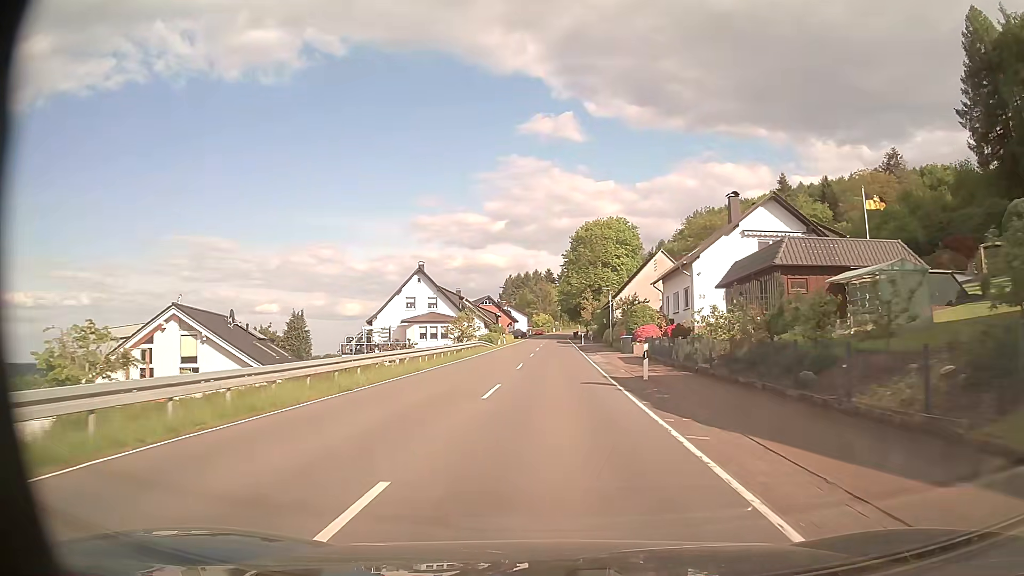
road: secondary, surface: asphalt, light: Day
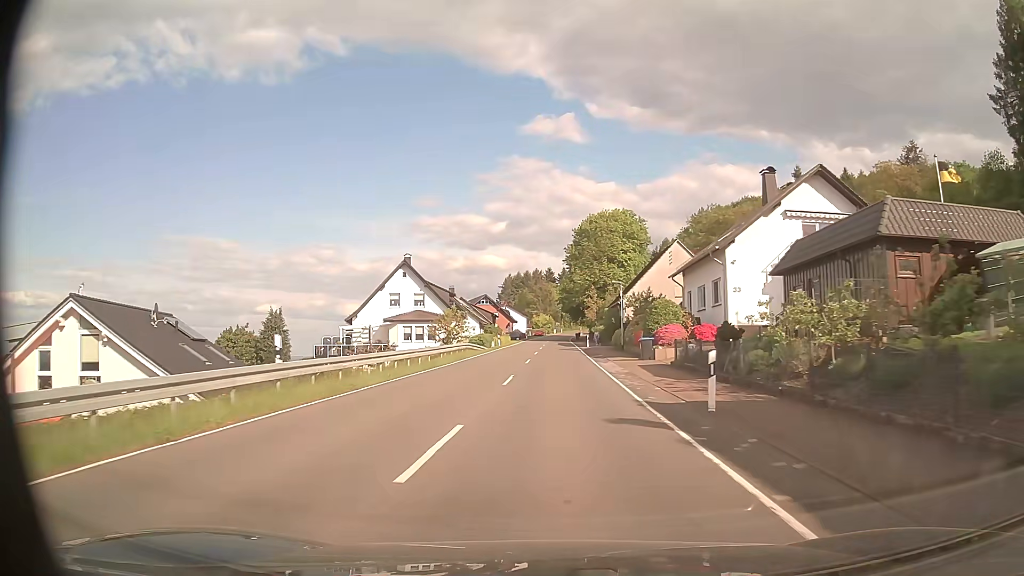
(0.0, +8.1) m; 0°
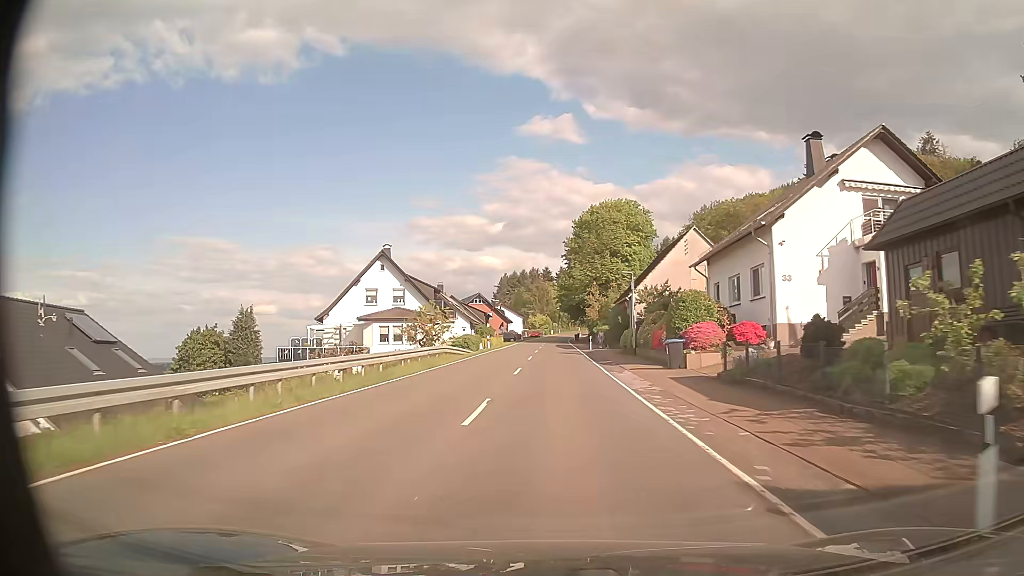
(0.0, +8.1) m; 0°
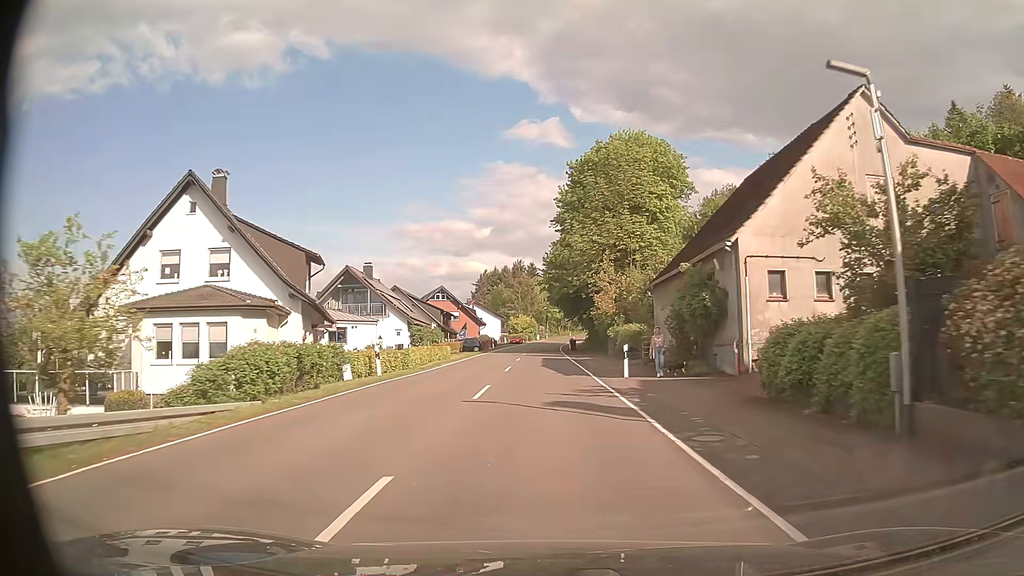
(+0.3, +31.9) m; +1°
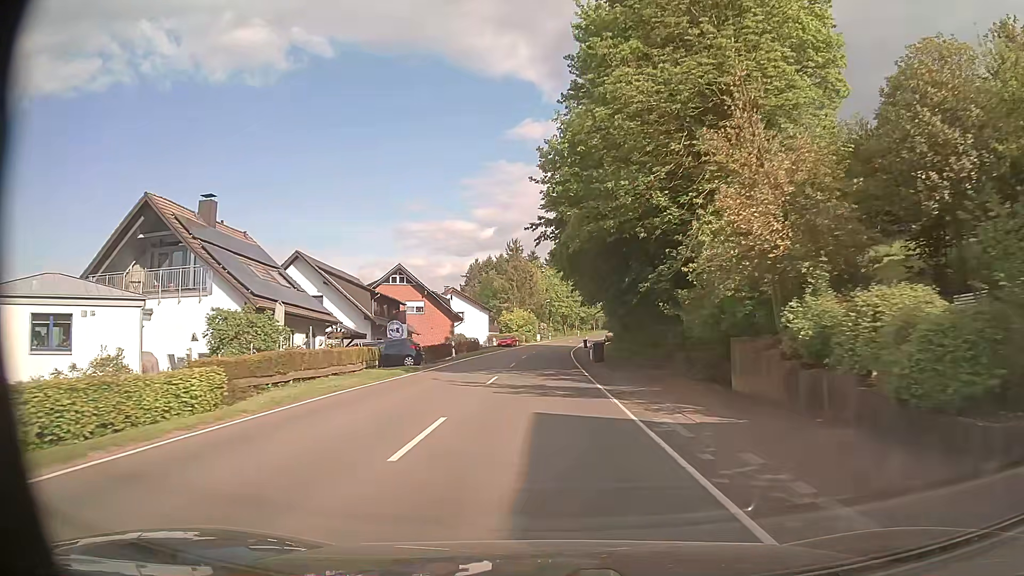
(0.0, +31.5) m; 0°
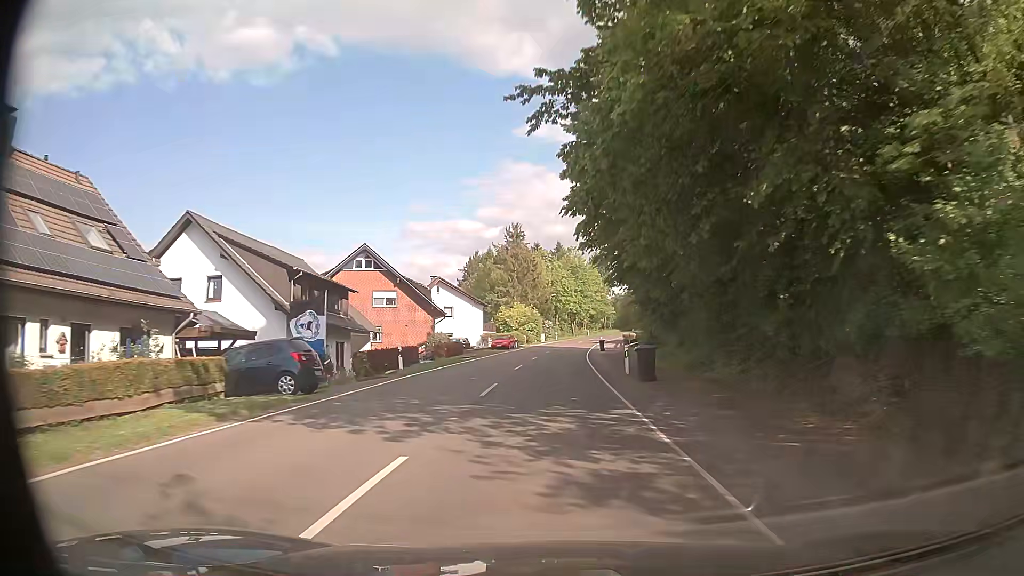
(-0.1, +15.8) m; -2°
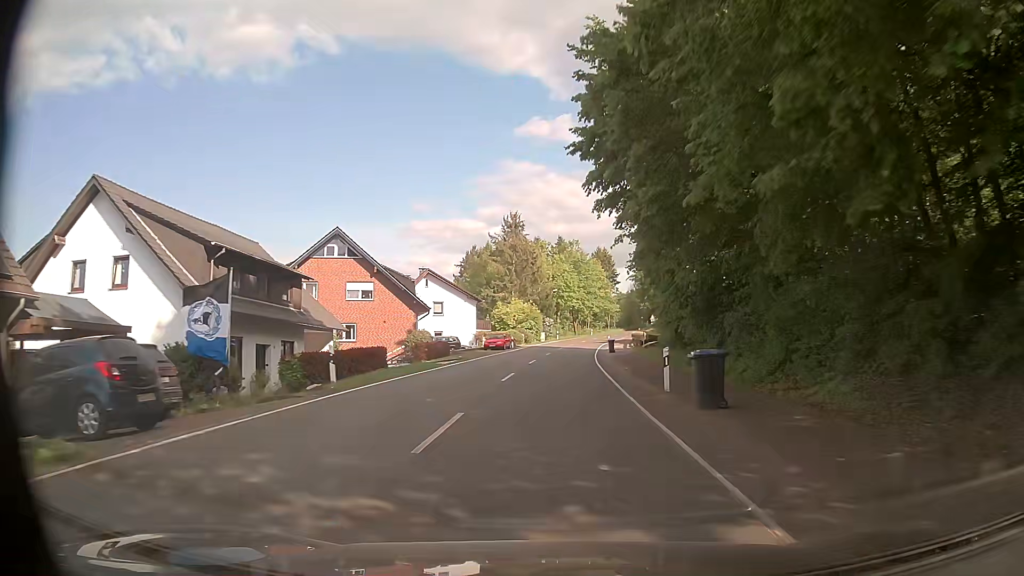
(+0.1, +8.0) m; +1°
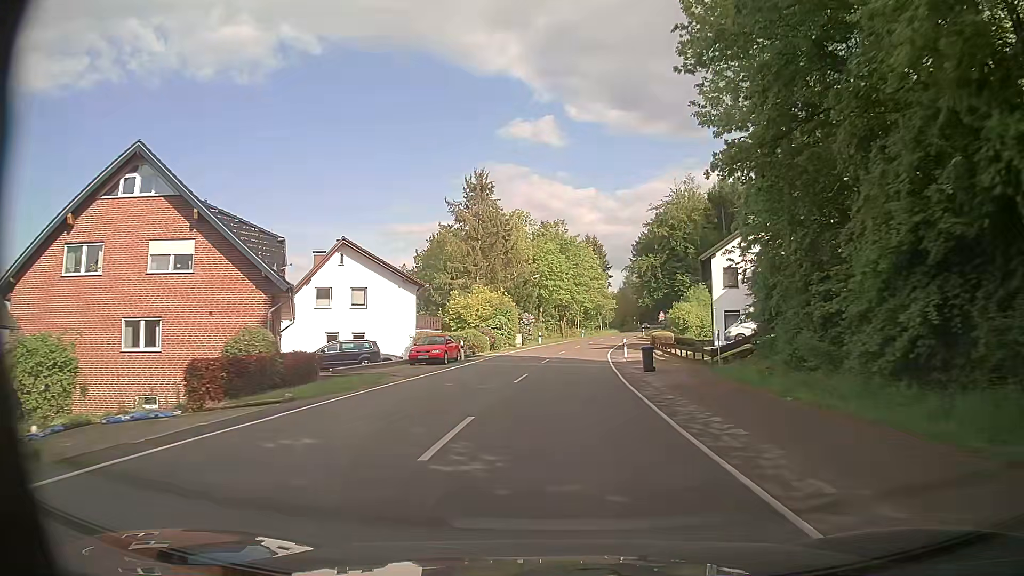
(+0.2, +24.8) m; +2°
(0, +10) (0, +20) (+1, +30) (+2, +40) (+3, +50) (+4, +60) (+5, +70) (+7, +80) (+9, +89) (+11, +99) m
